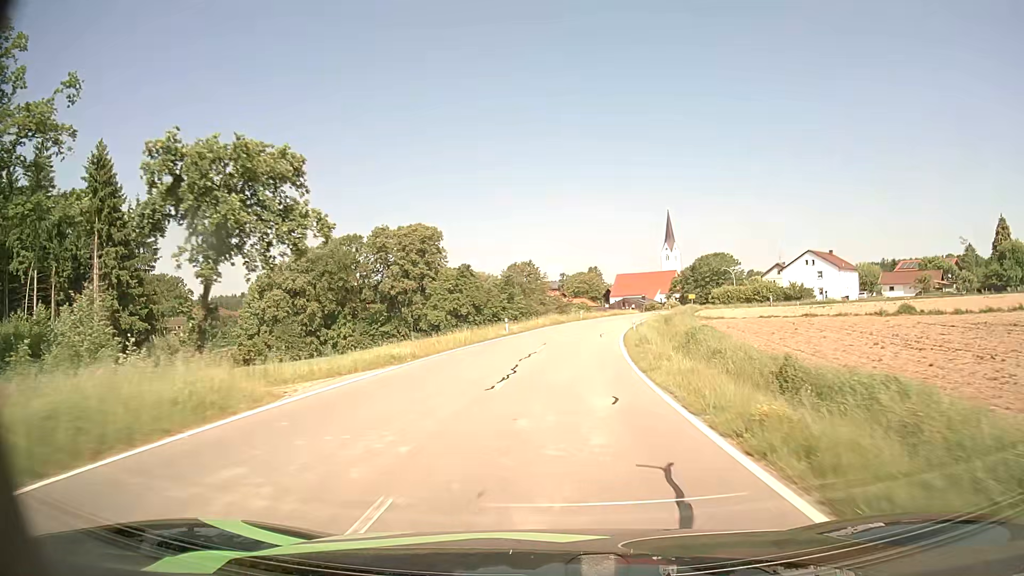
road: tertiary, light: Day
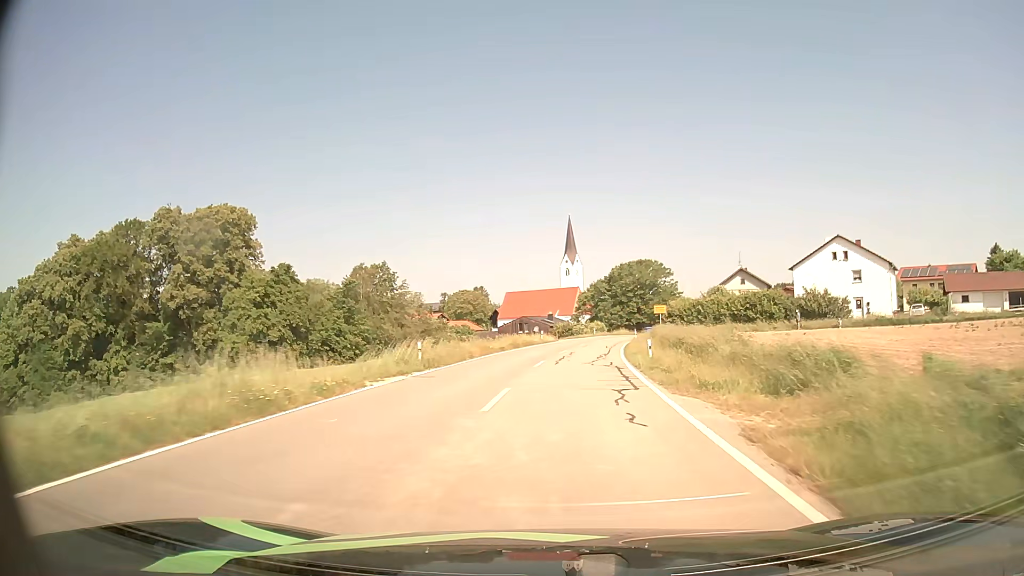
(+3.5, +46.6) m; +10°
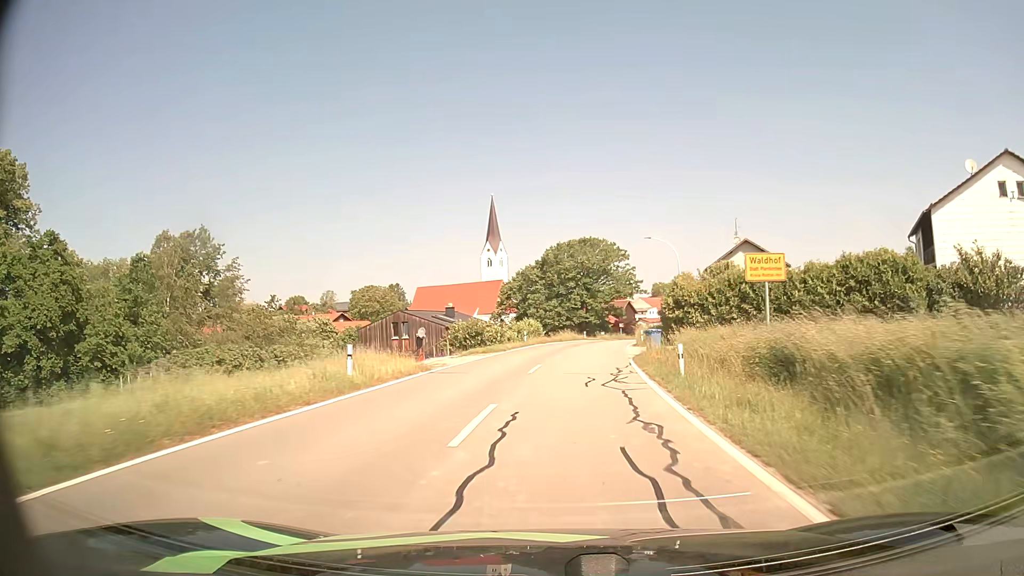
(+2.1, +37.1) m; +6°
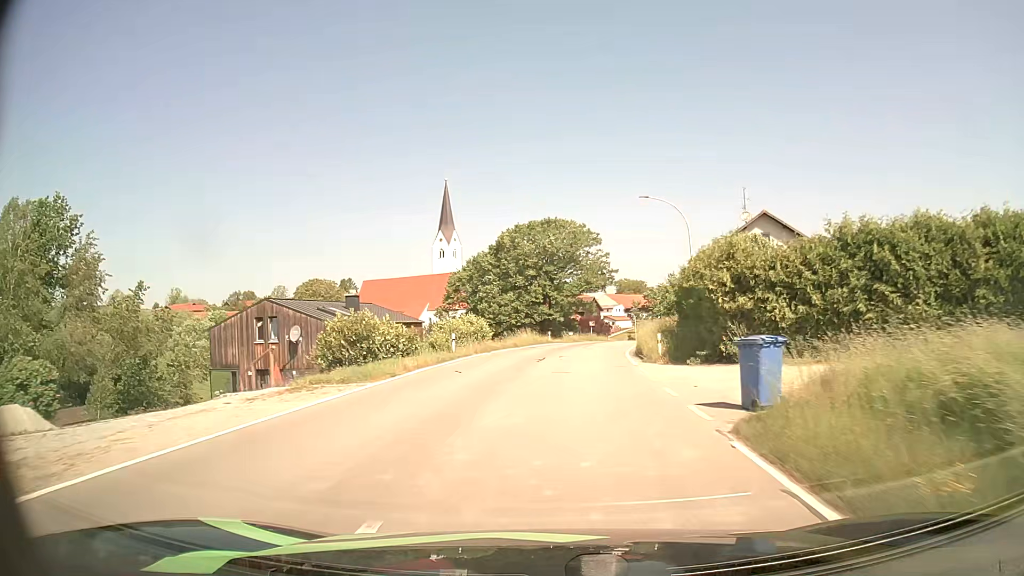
(+0.6, +18.0) m; +3°
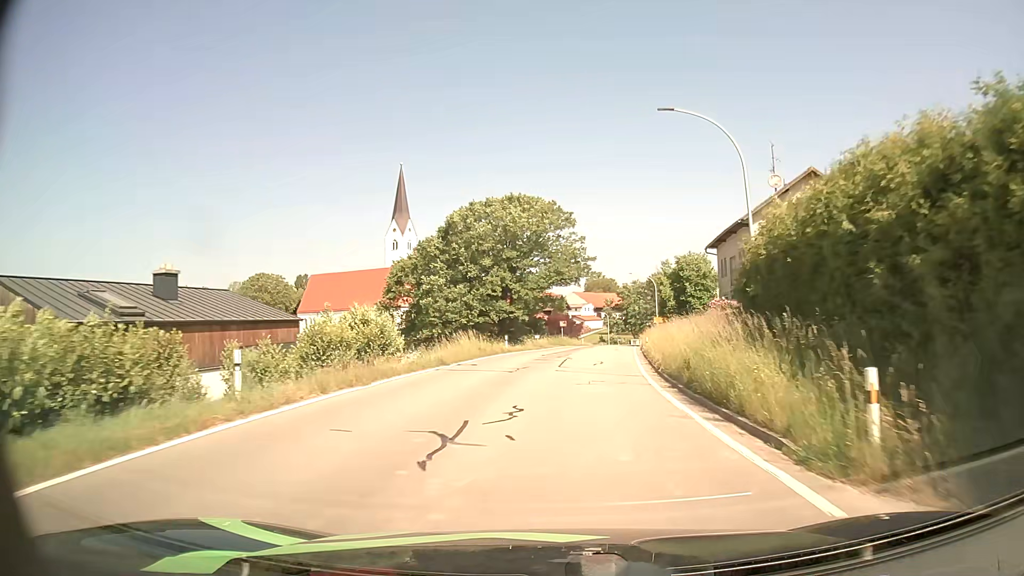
(+0.4, +16.5) m; +3°
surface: asphalt
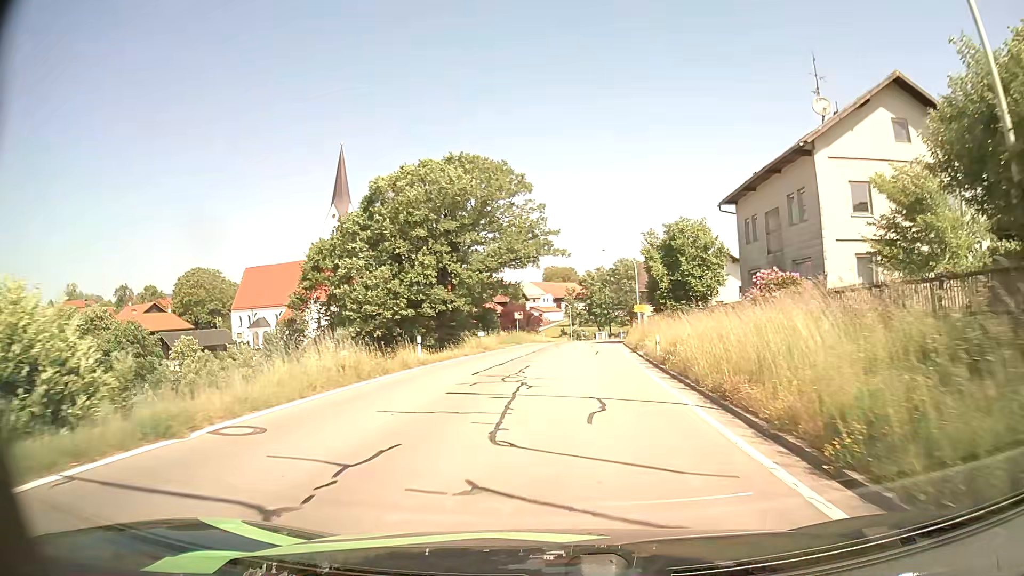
(+0.5, +15.0) m; +4°
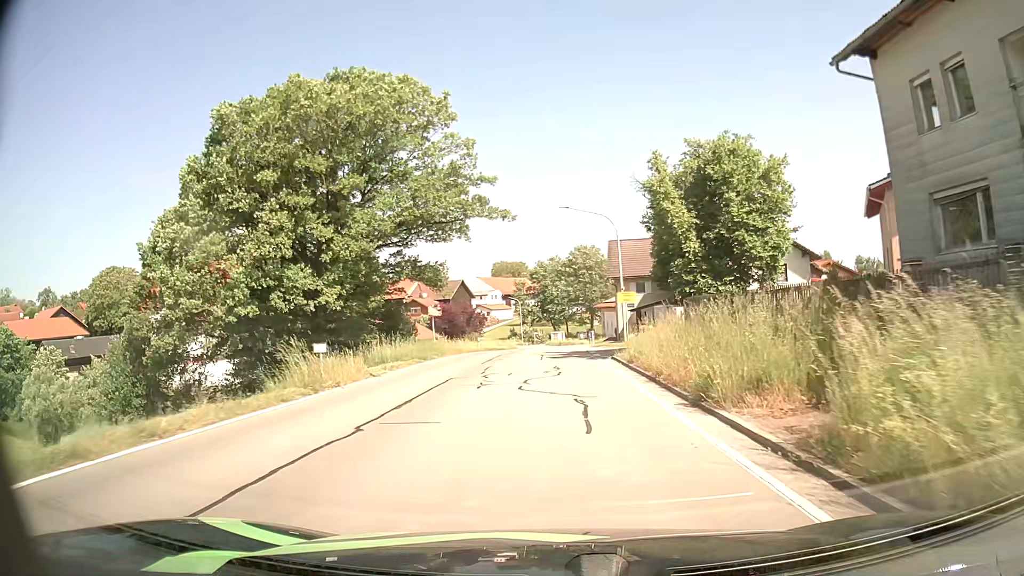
(+0.8, +20.1) m; +4°
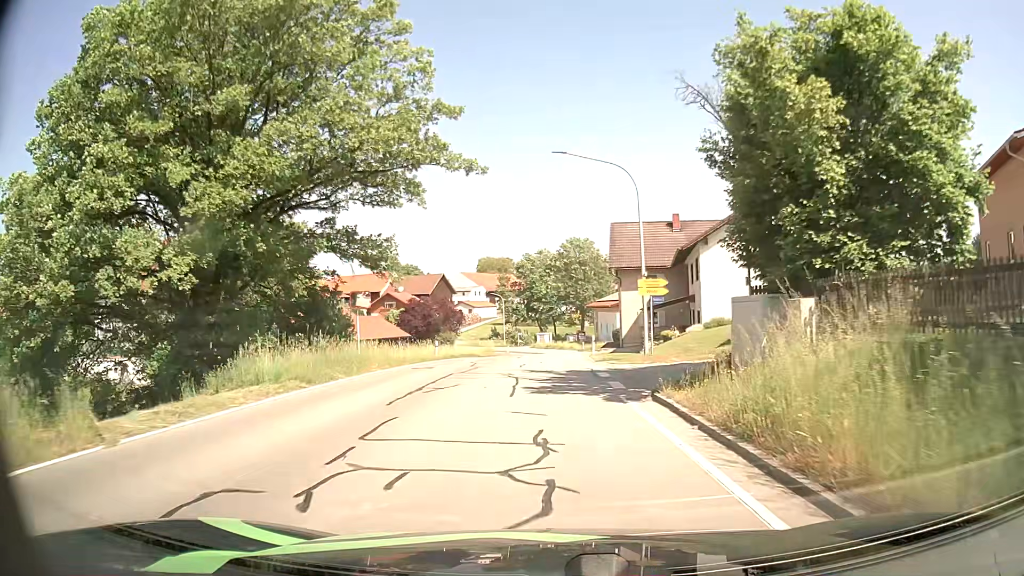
(+0.1, +11.9) m; +1°
